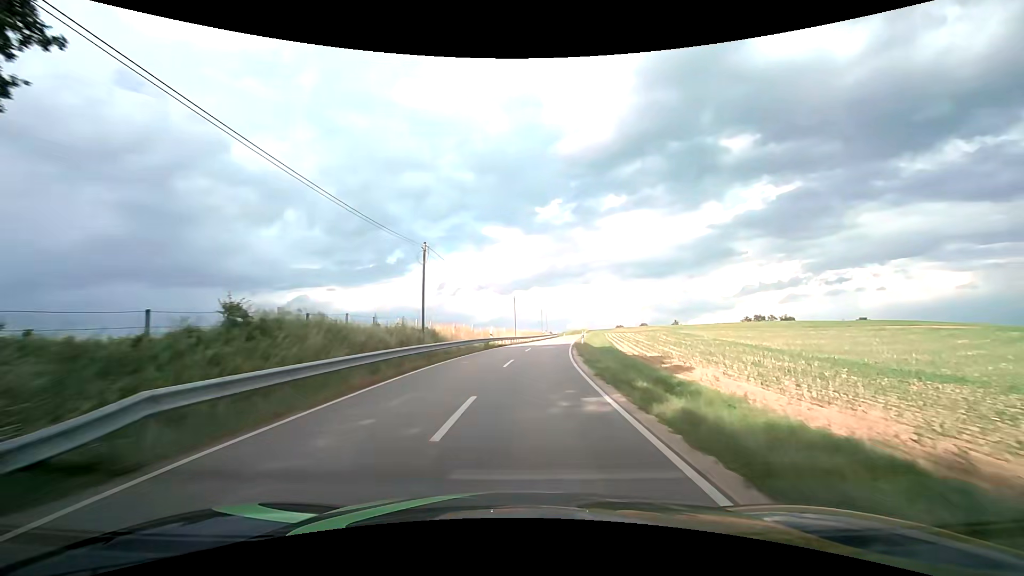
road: tertiary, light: Day
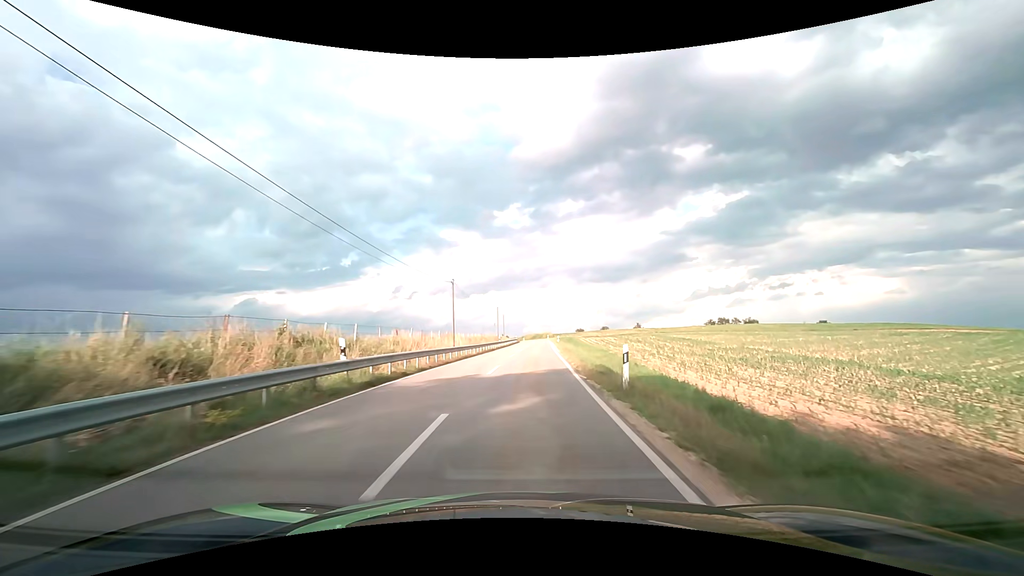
(+1.2, +26.0) m; +5°
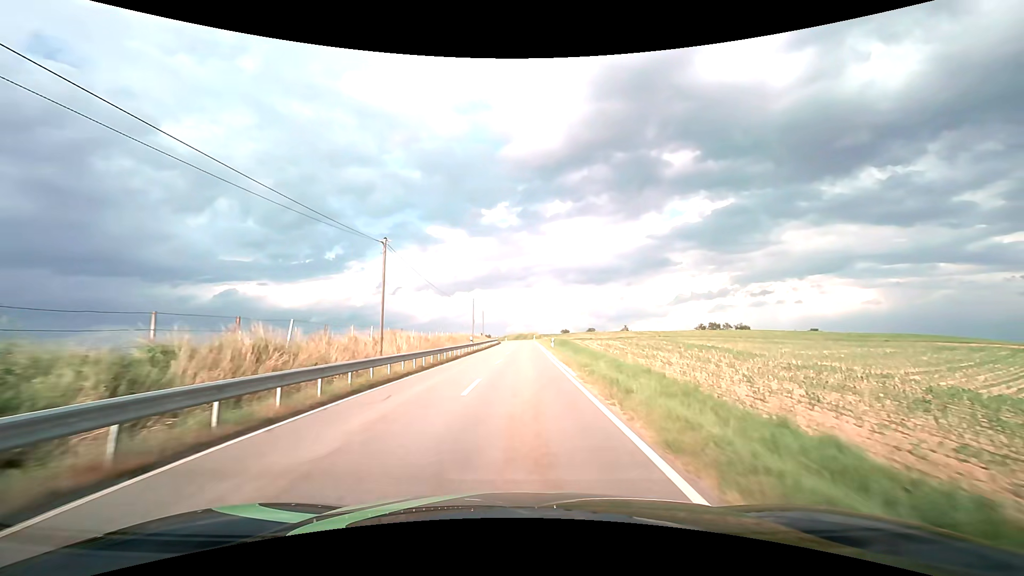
(+0.3, +17.2) m; +2°
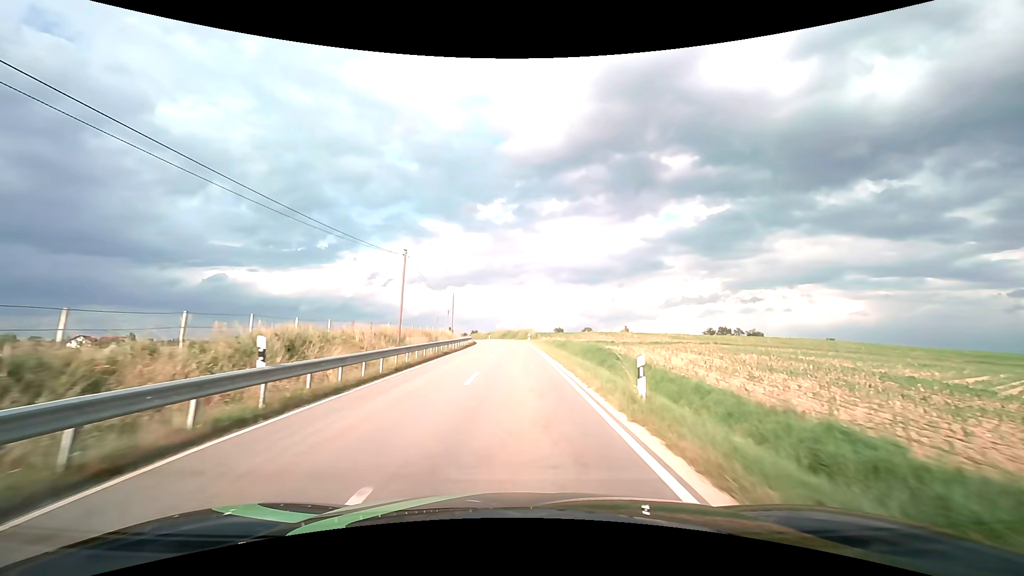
(+0.6, +34.8) m; +1°
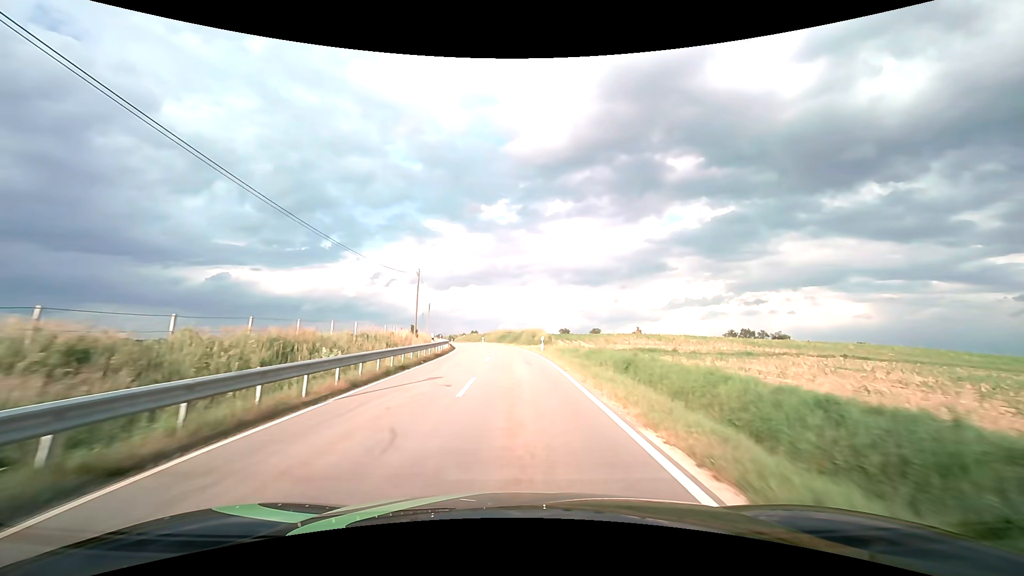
(-0.1, +26.6) m; 0°
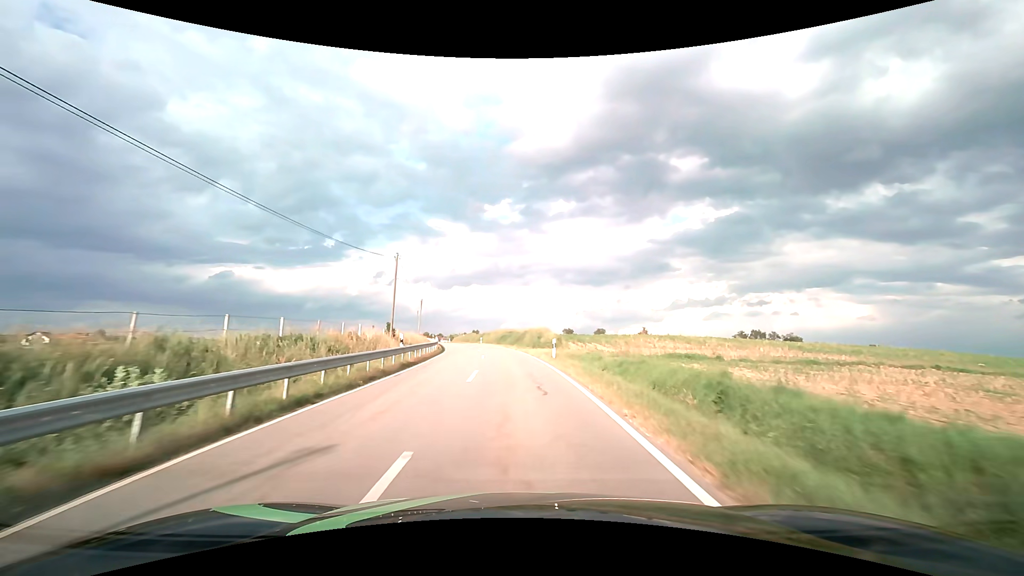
(0.0, +8.9) m; 0°
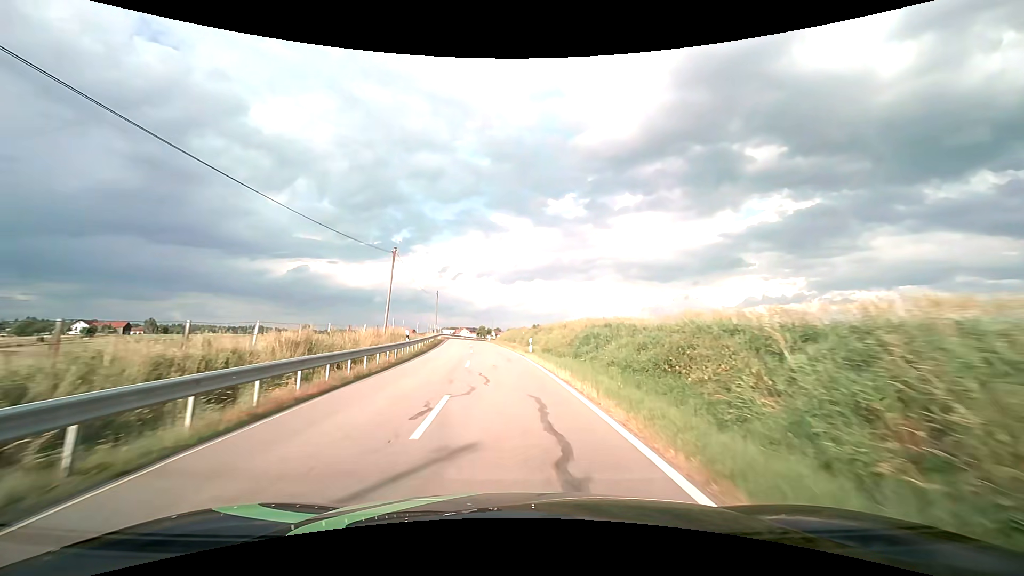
(-2.0, +43.5) m; -7°
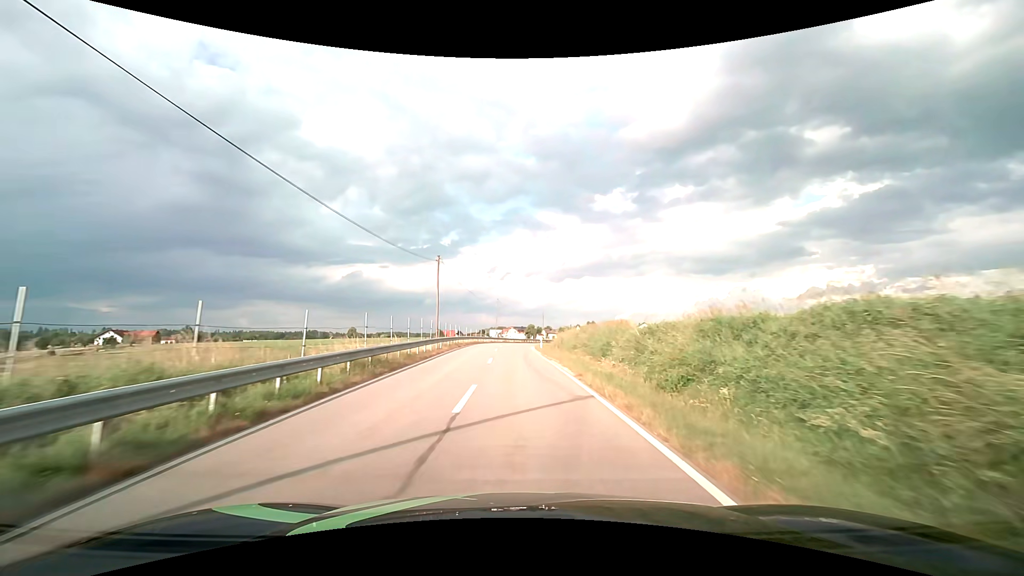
(-2.0, +34.7) m; -6°
(0, +10) (0, +20) (0, +30) (0, +40) (0, +50) (0, +60) (+1, +70) (+3, +80) (+4, +90) (+7, +99) m
